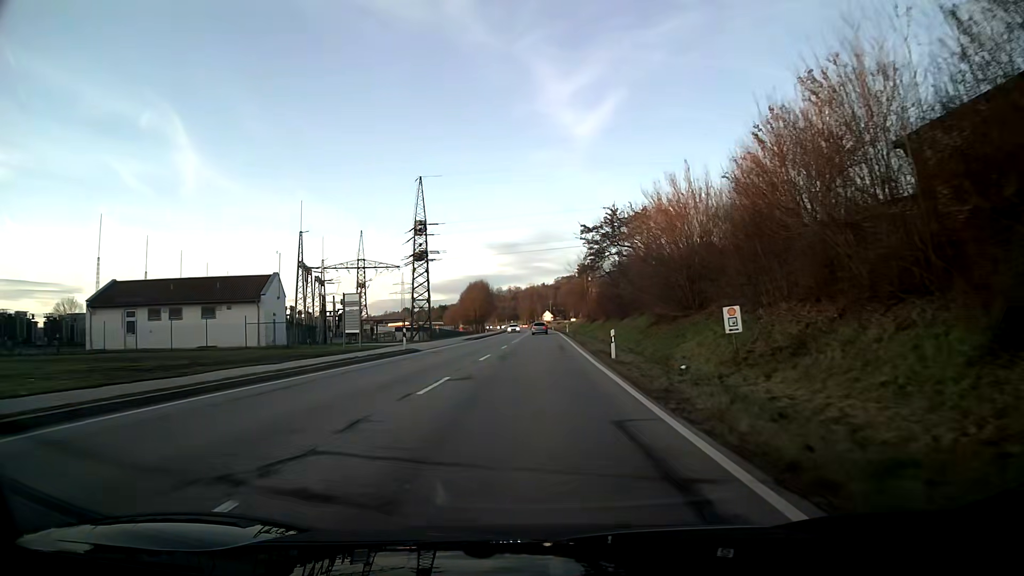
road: primary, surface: asphalt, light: Day
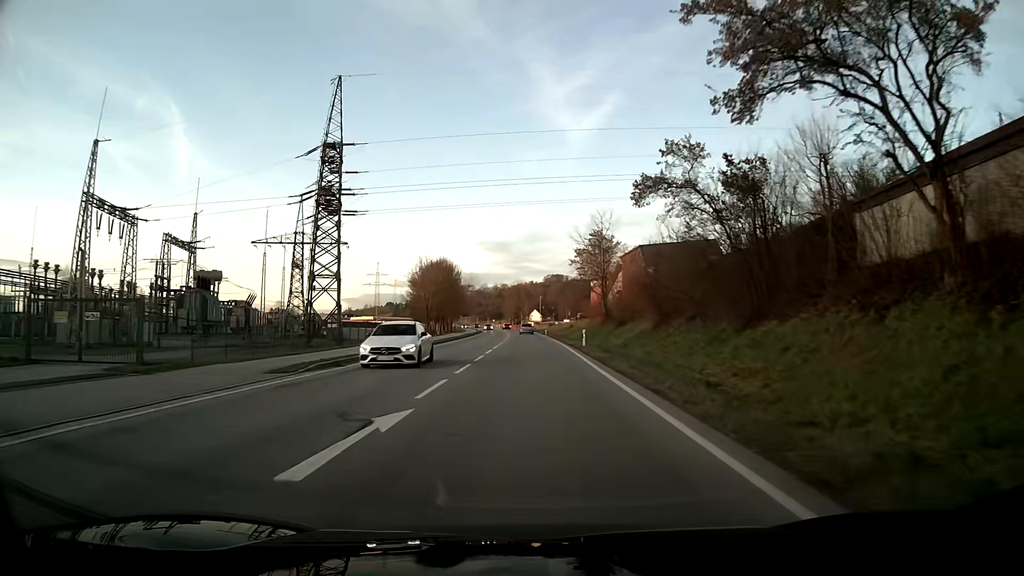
(+0.4, +43.4) m; +1°
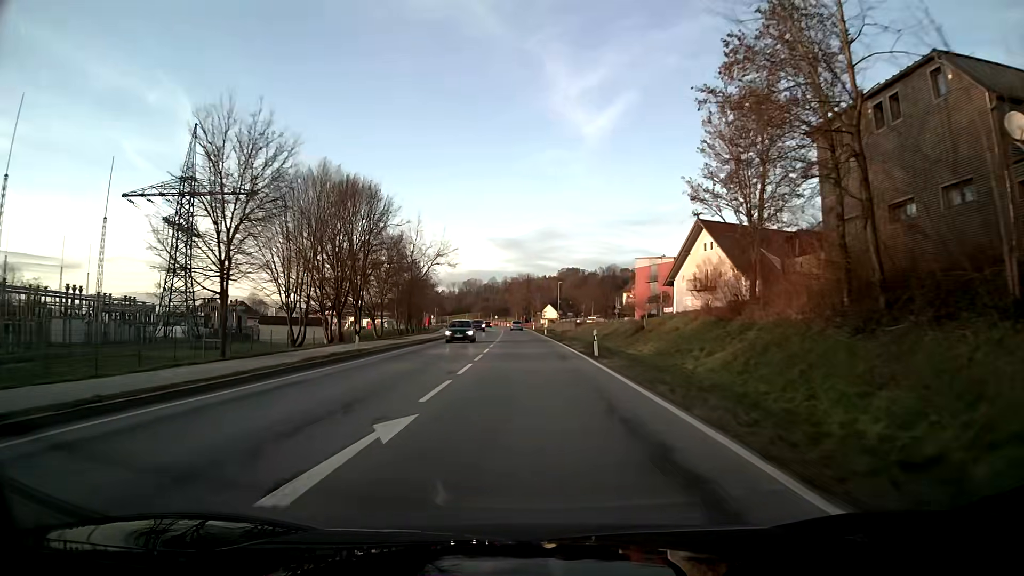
(-0.4, +55.2) m; -1°
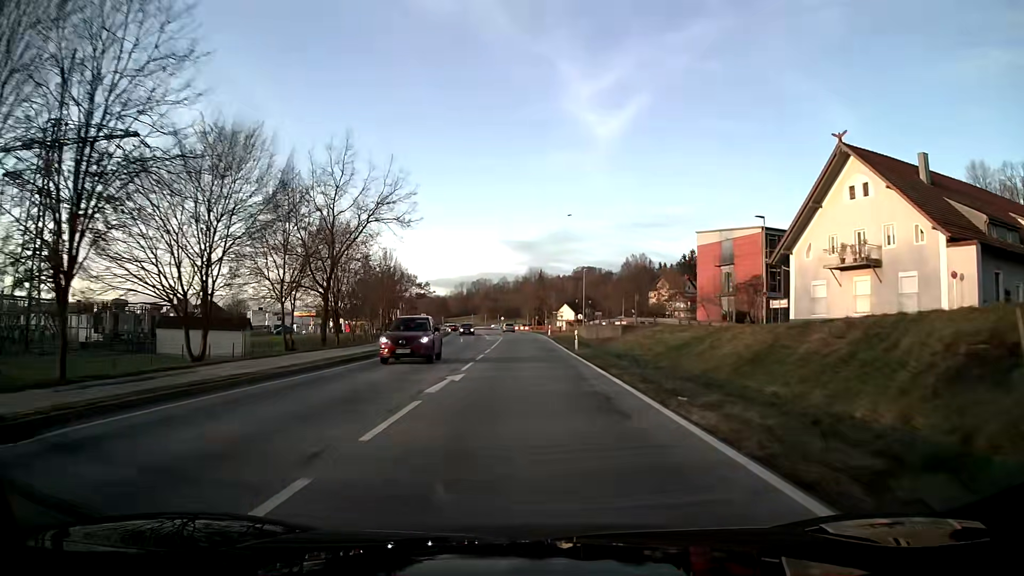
(-0.3, +33.9) m; -1°
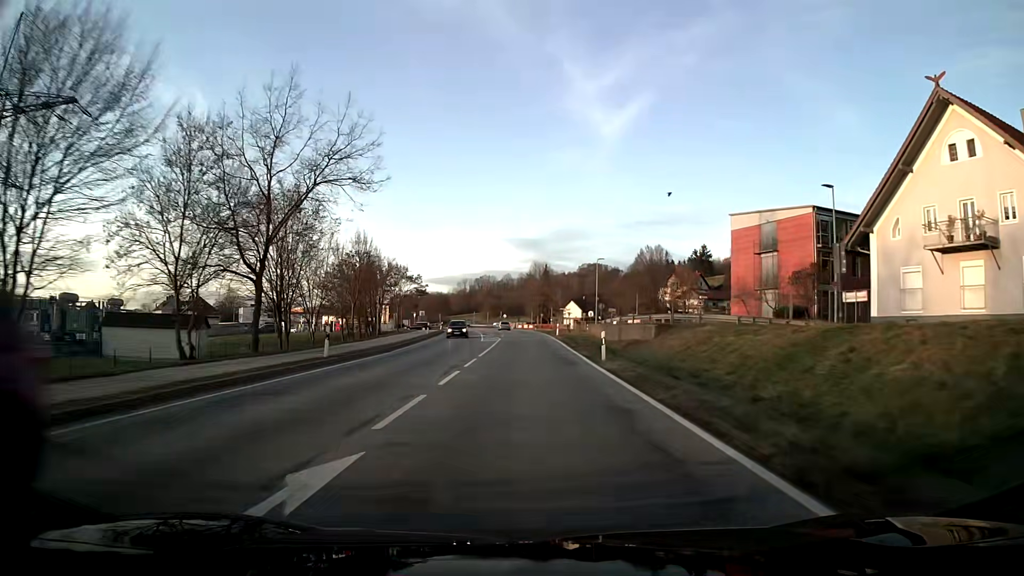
(0.0, +11.4) m; 0°
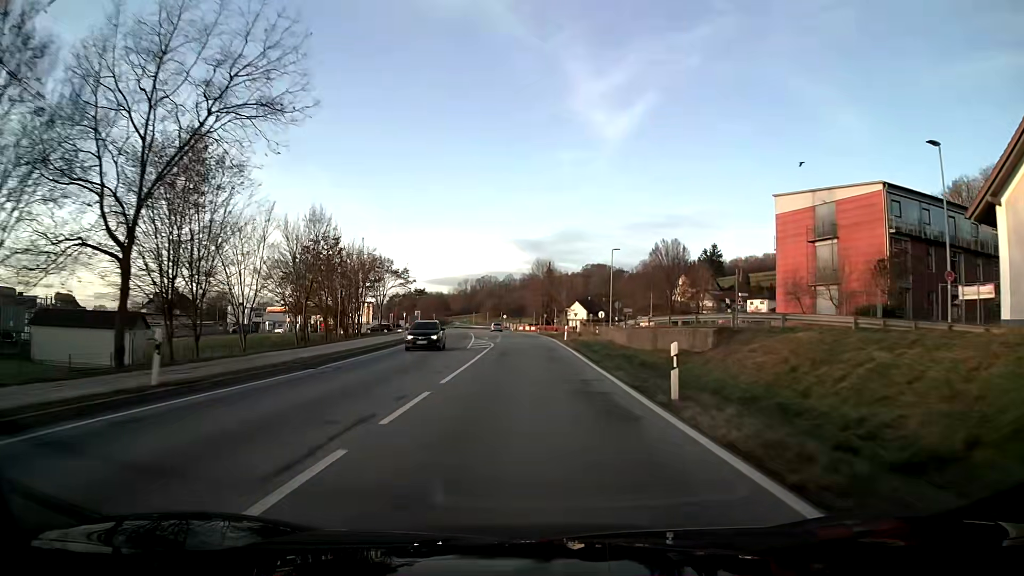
(0.0, +11.5) m; 0°
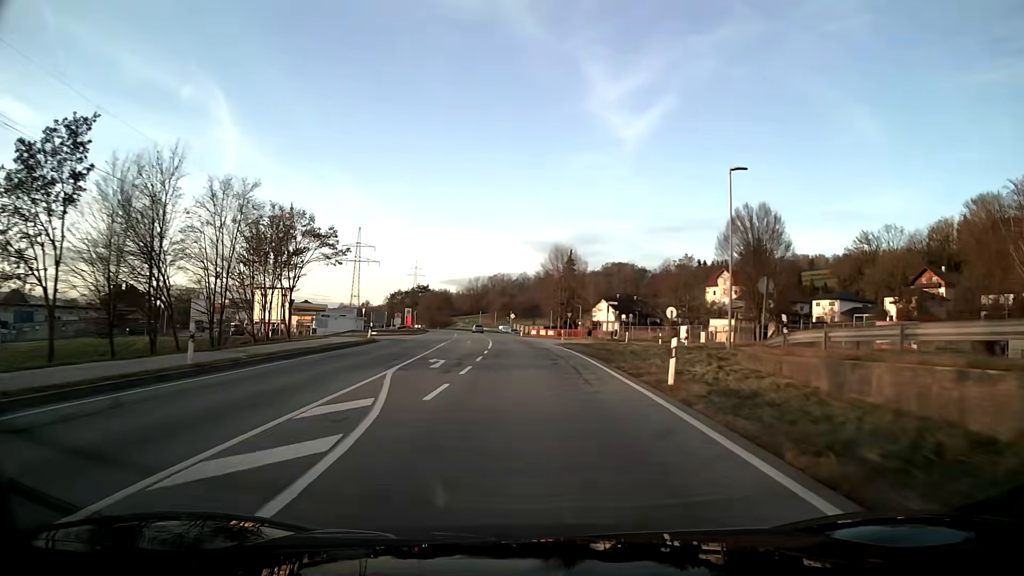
(-0.4, +34.5) m; -1°
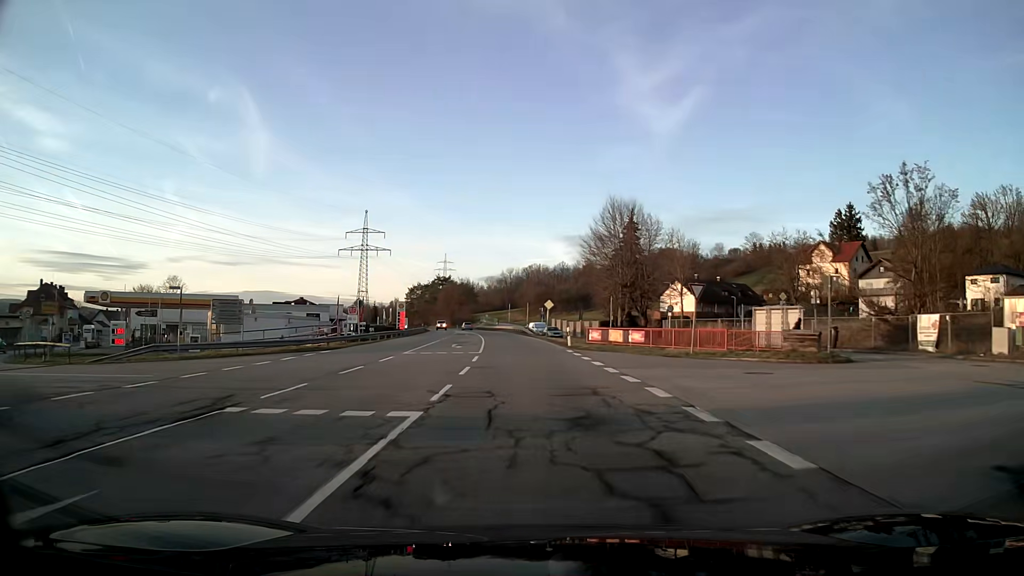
(-1.2, +46.0) m; -3°
